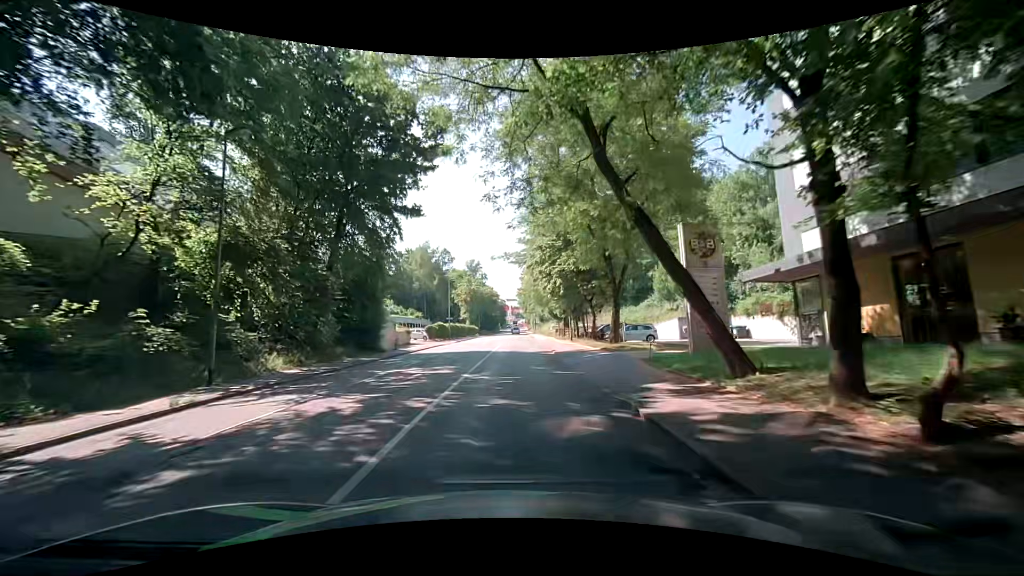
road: tertiary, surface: asphalt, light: Day
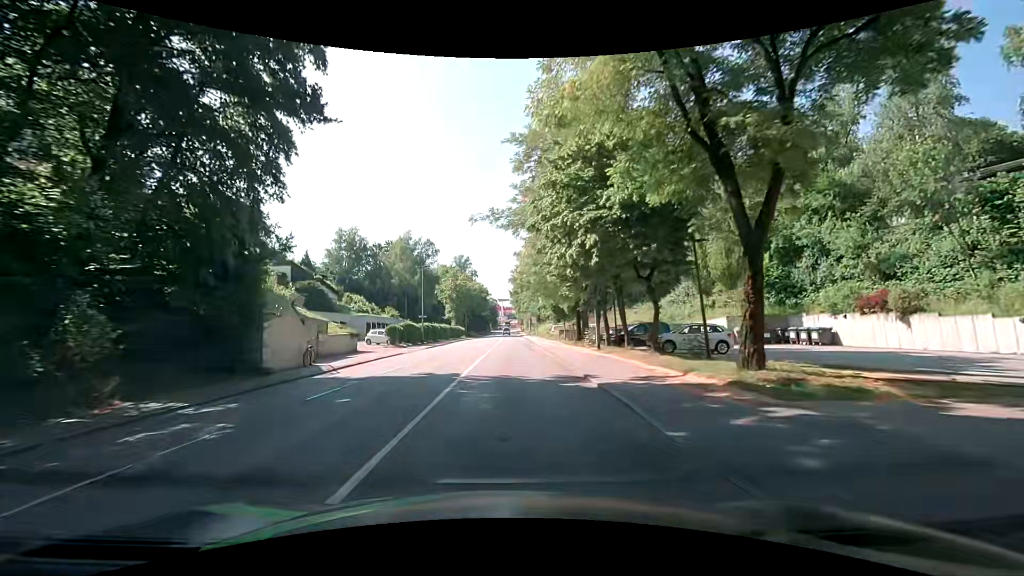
(+0.6, +14.8) m; +3°
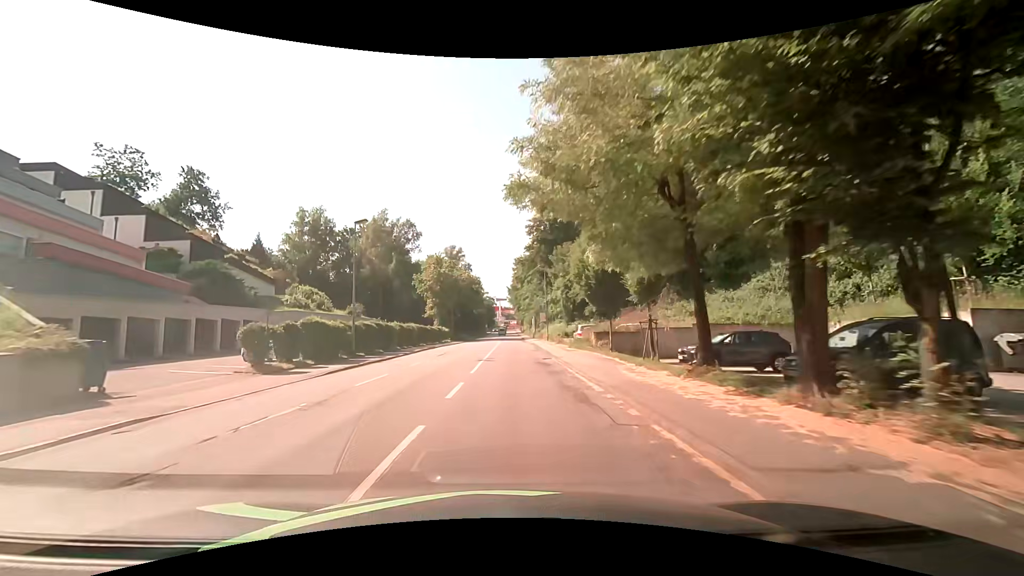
(+0.1, +22.5) m; 0°
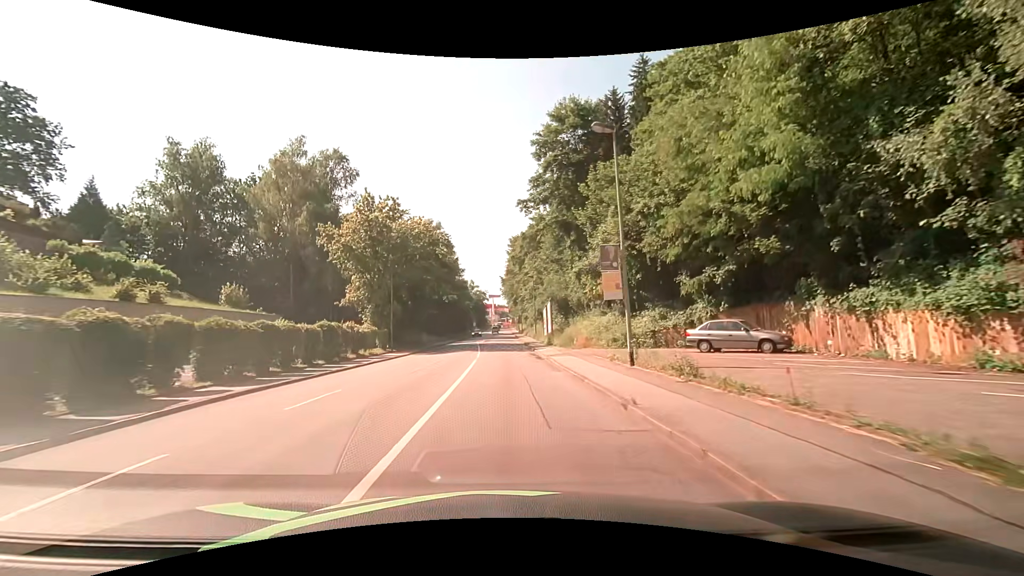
(+0.2, +38.0) m; +1°
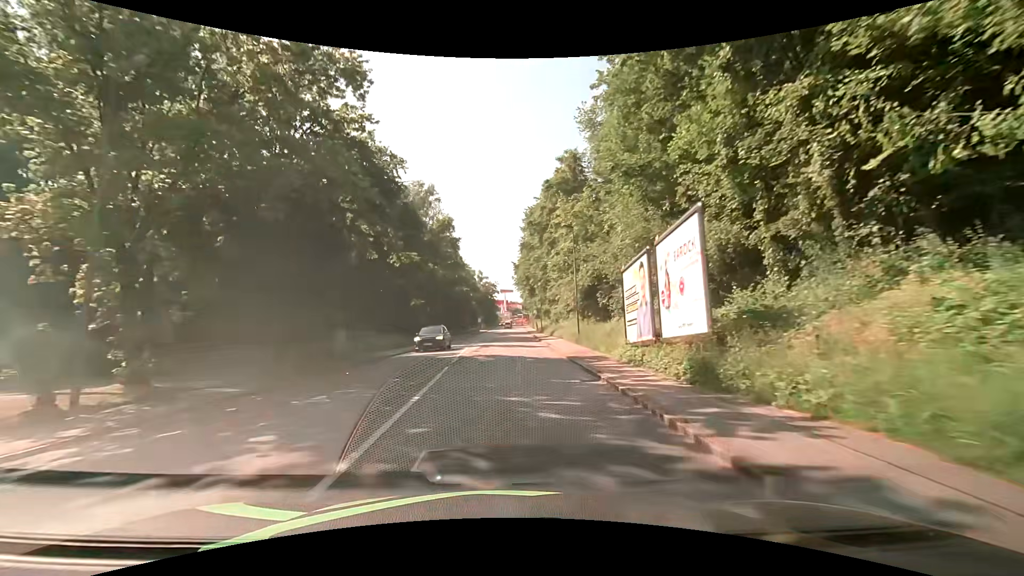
(-0.3, +30.5) m; -2°
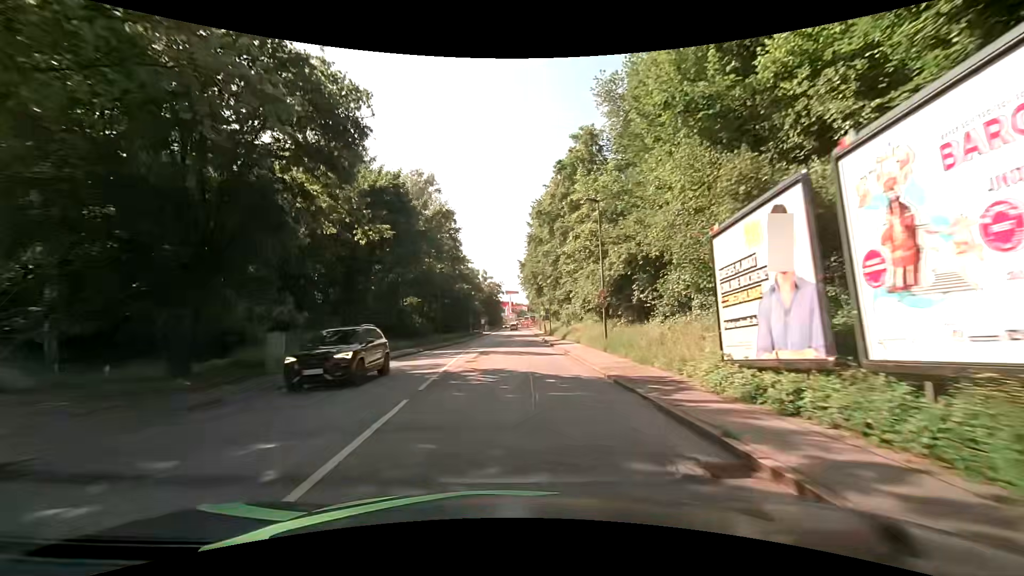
(0.0, +7.6) m; -1°
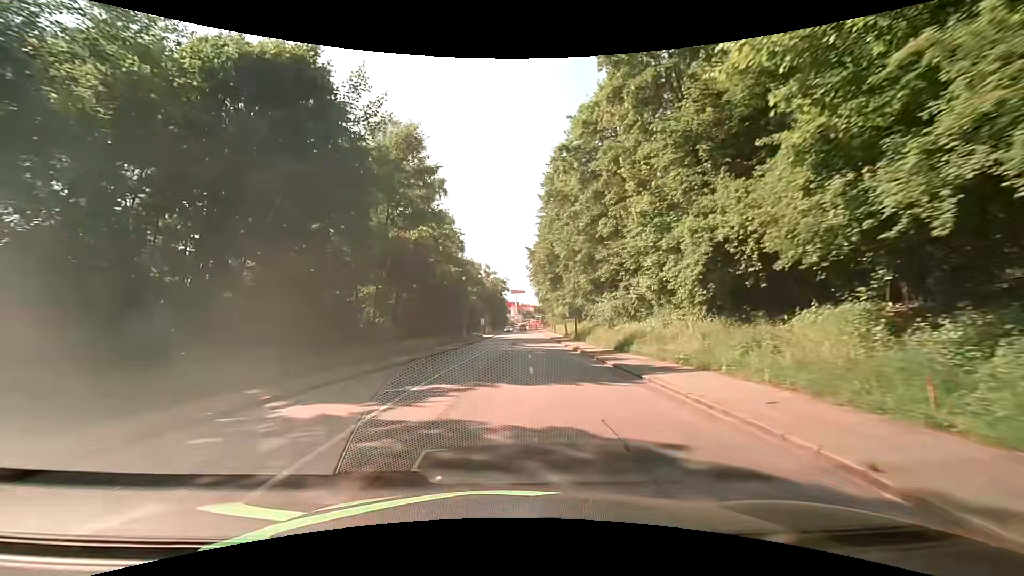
(-0.1, +22.8) m; -2°
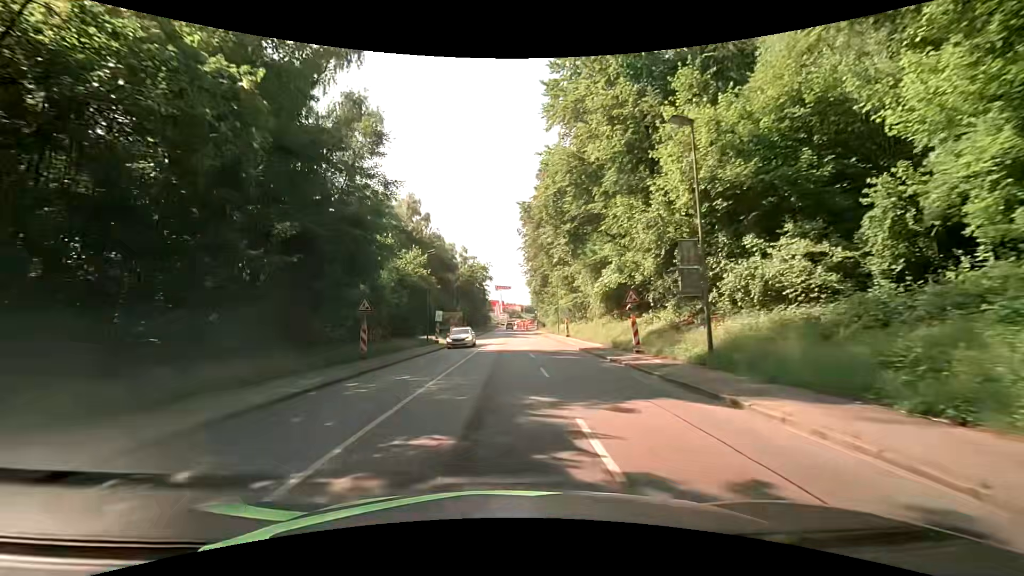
(+1.3, +38.0) m; +4°
(0, +10) (0, +20) (0, +30) (-1, +40) (-1, +50) (-1, +60) (-1, +70) (-1, +80) (-1, +90) (-1, +100) m
